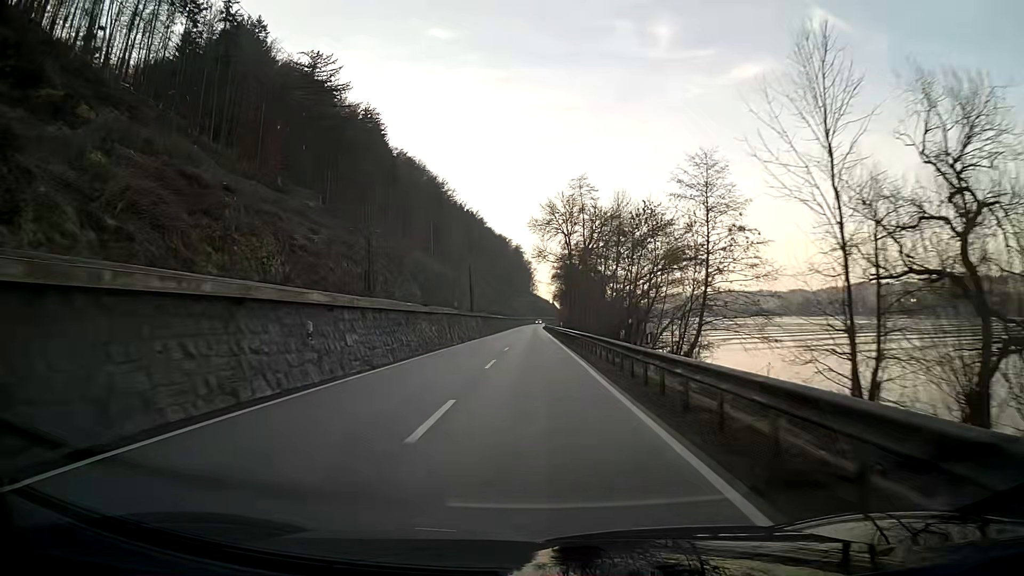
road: primary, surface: asphalt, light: Day
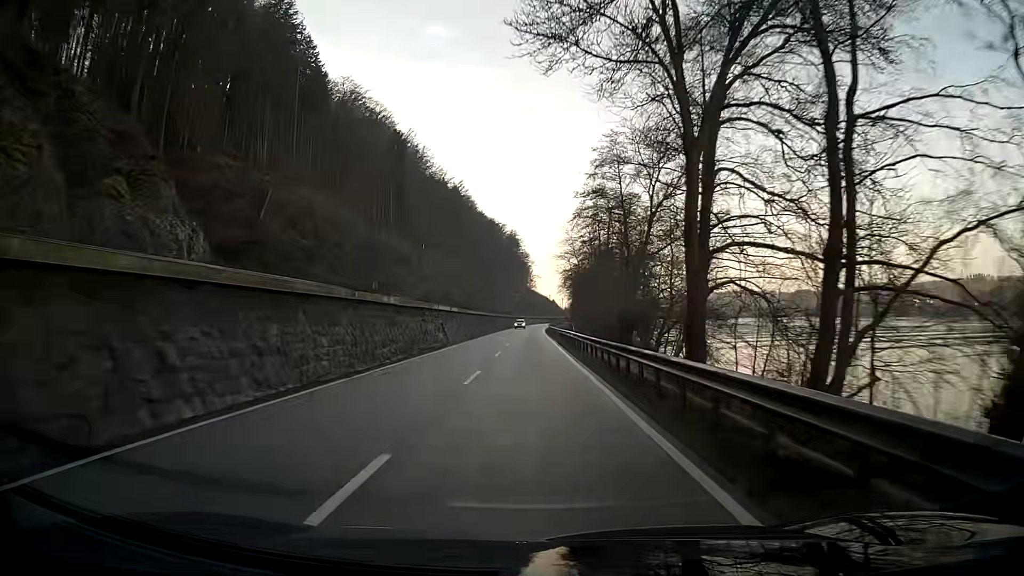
(+0.2, +64.6) m; 0°
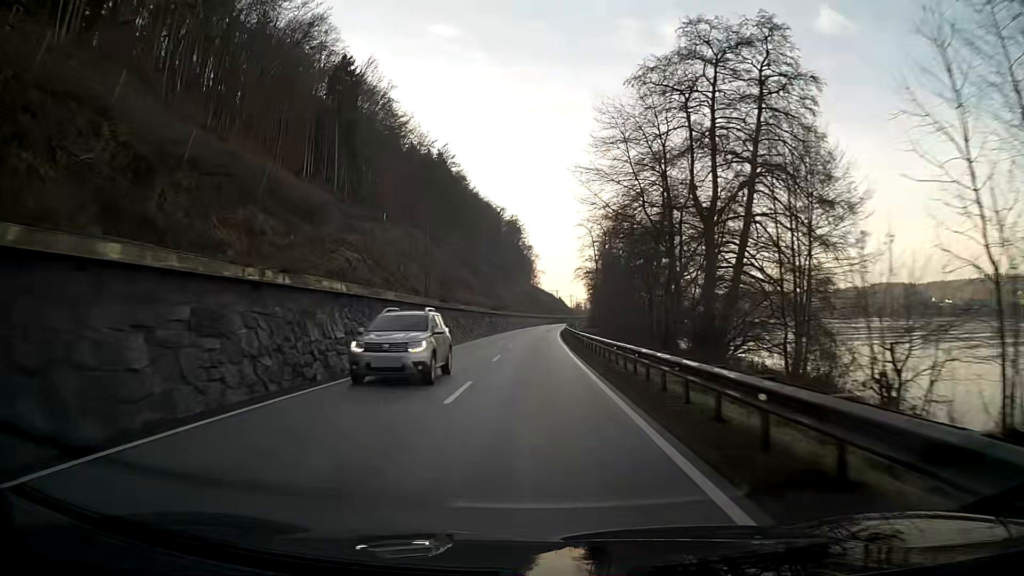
(0.0, +51.5) m; 0°
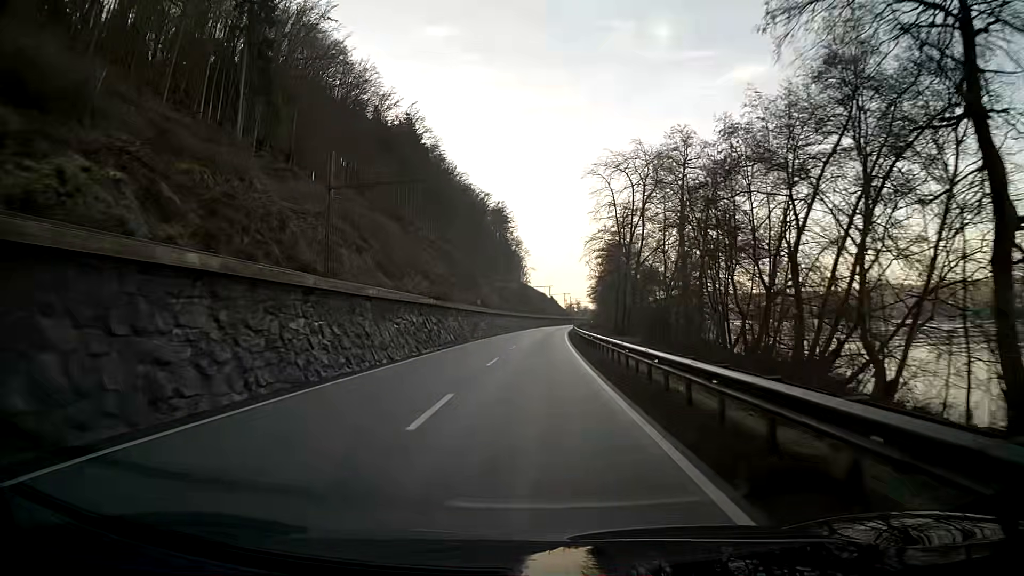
(+0.2, +38.6) m; +1°
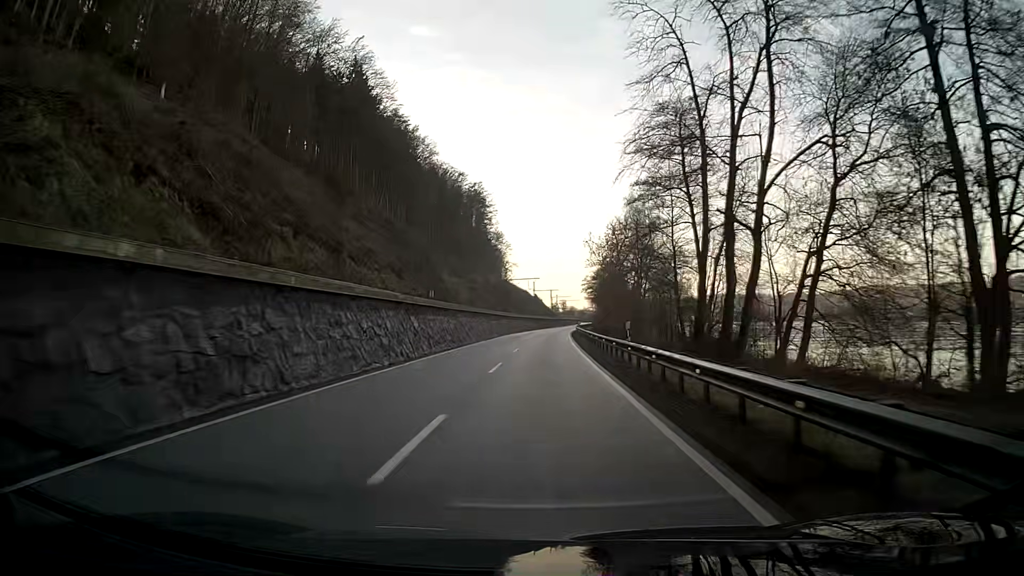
(+0.6, +38.5) m; +2°
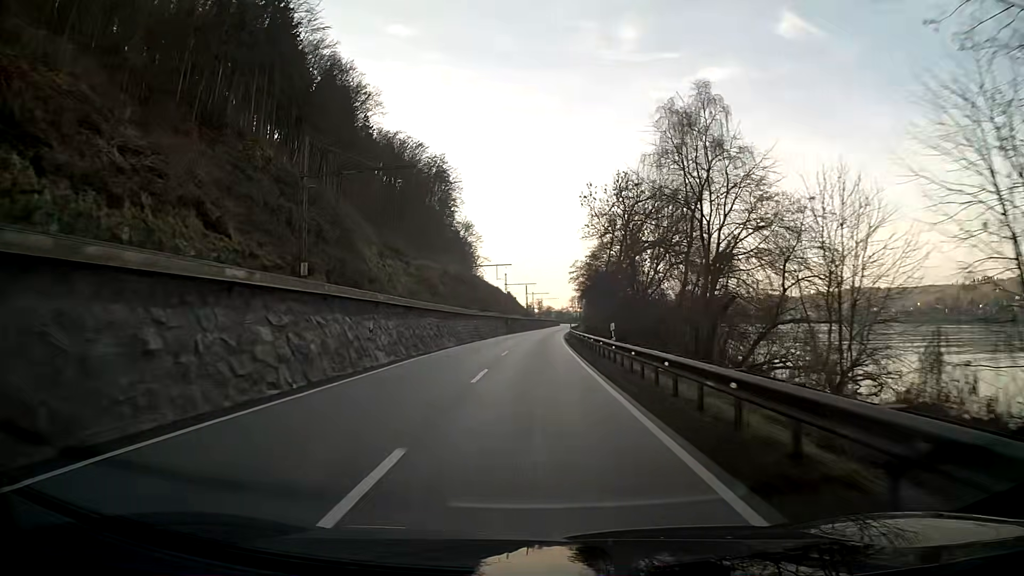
(+0.6, +38.5) m; +2°
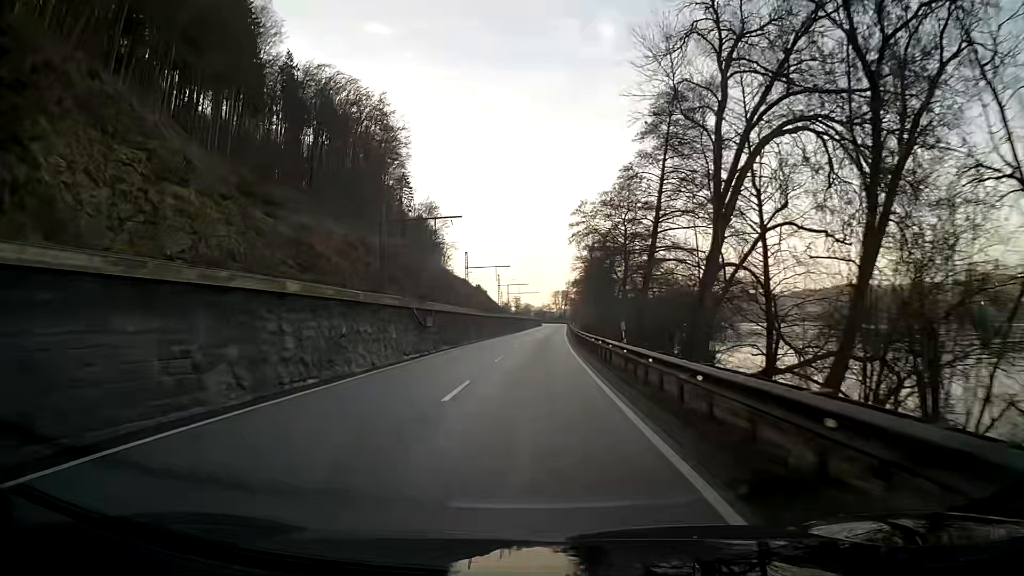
(+0.8, +51.4) m; +2°
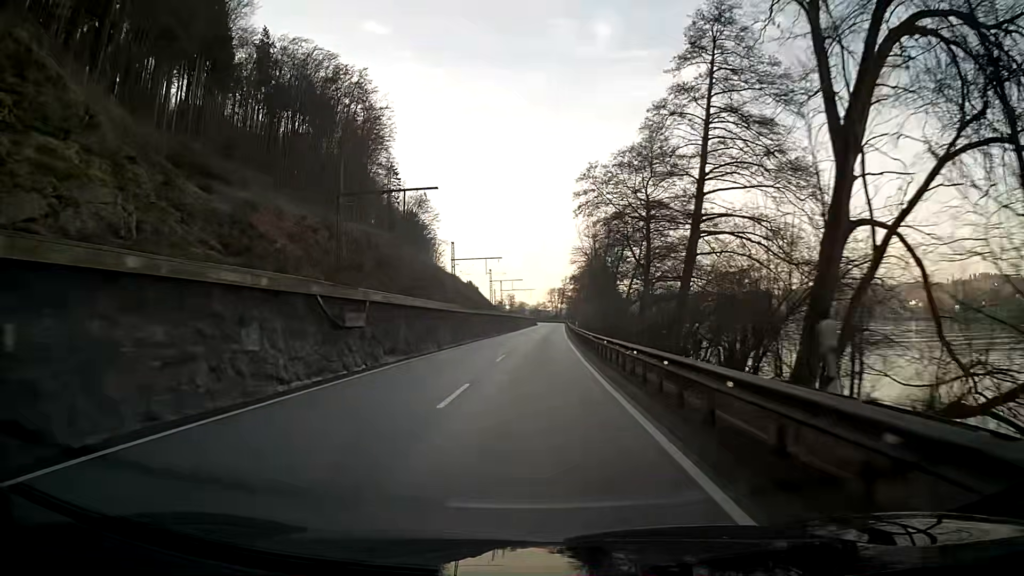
(+0.1, +12.9) m; +1°
